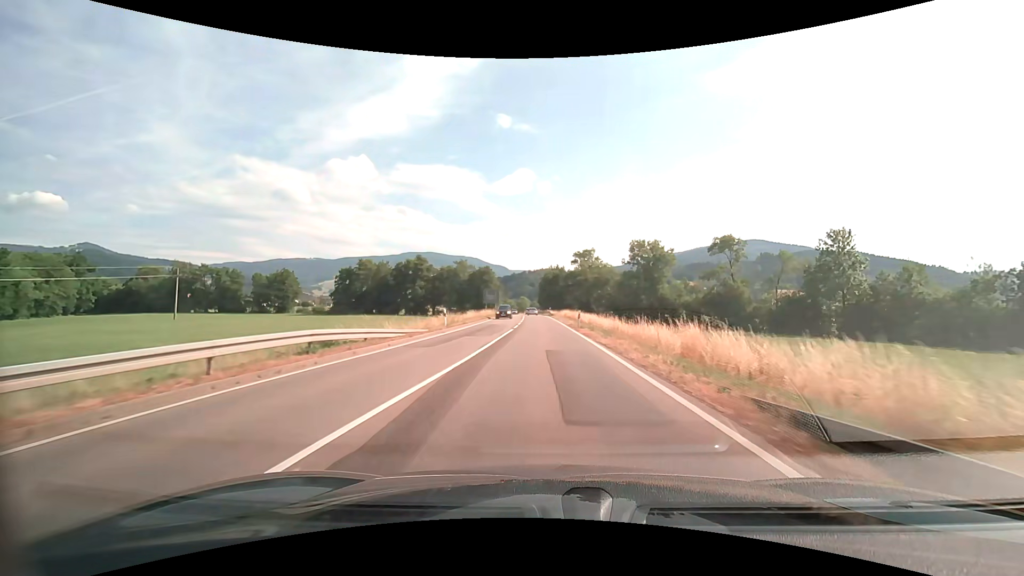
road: secondary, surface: asphalt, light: Day
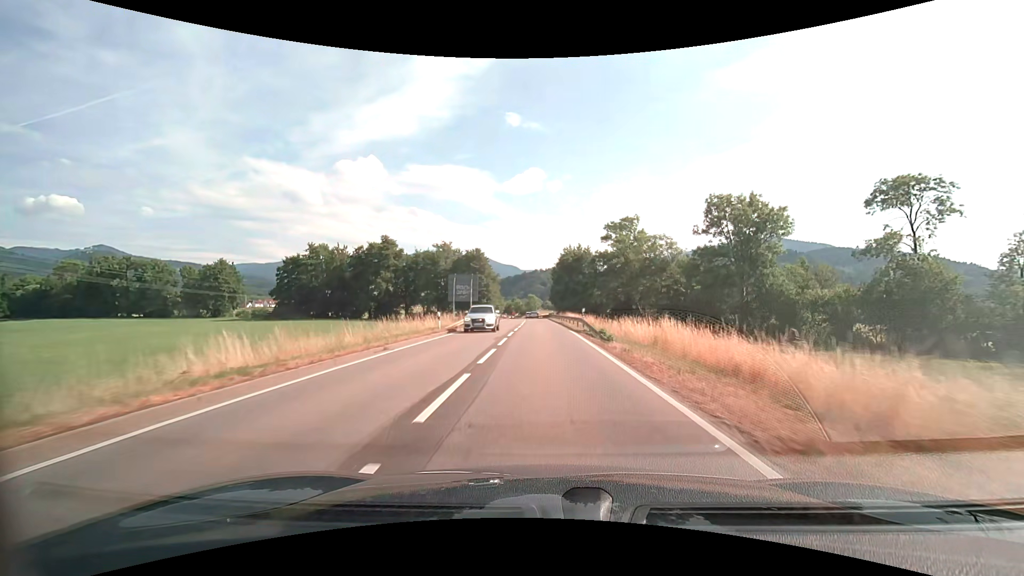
(-0.5, +49.6) m; -1°
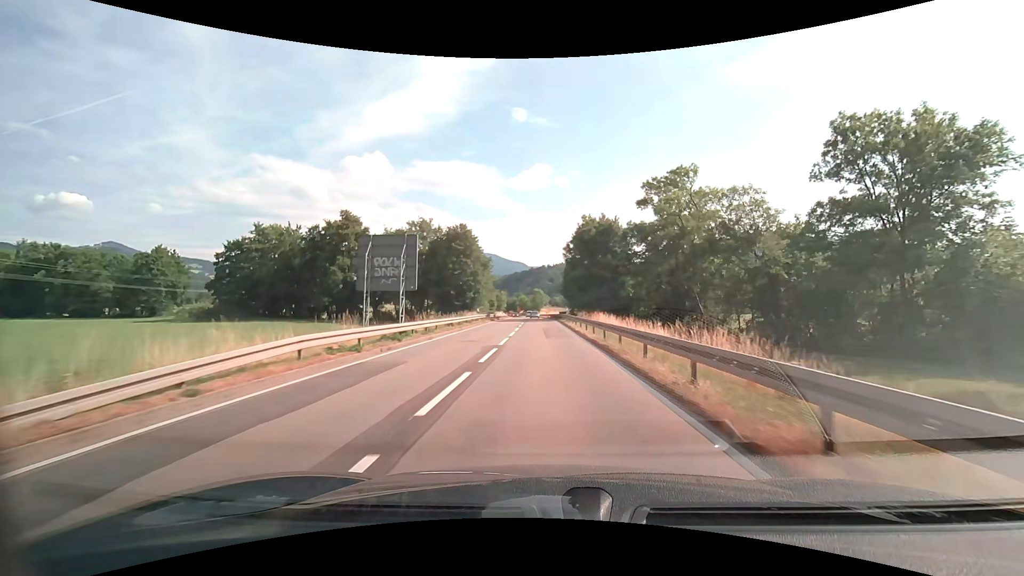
(-0.2, +29.9) m; -1°
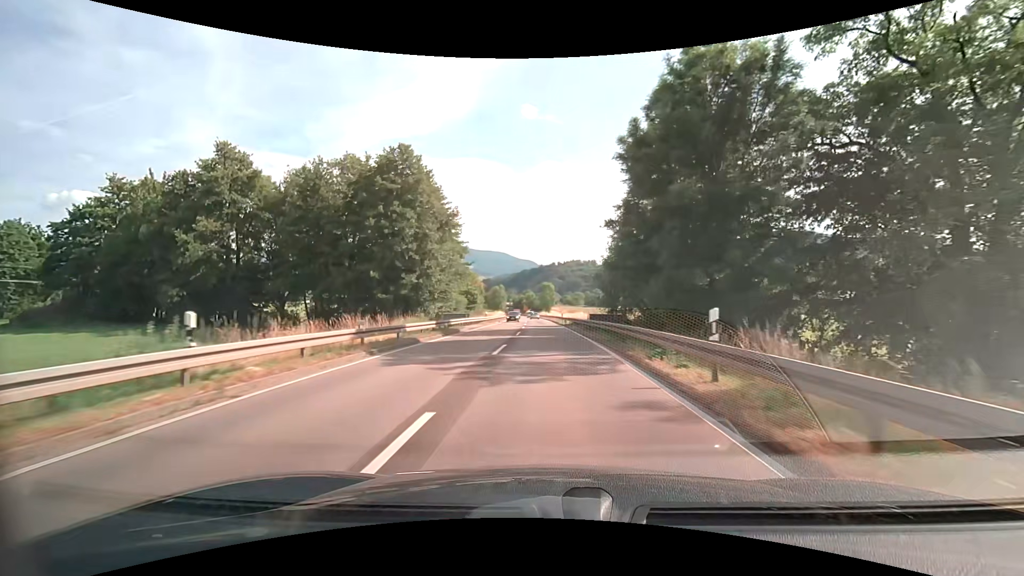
(-0.4, +40.4) m; -1°
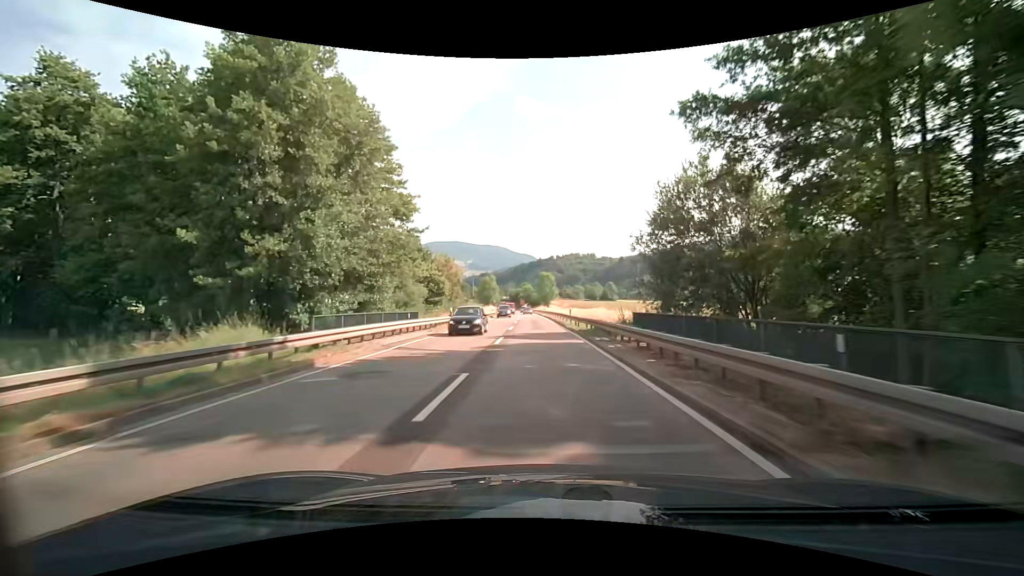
(0.0, +20.4) m; 0°
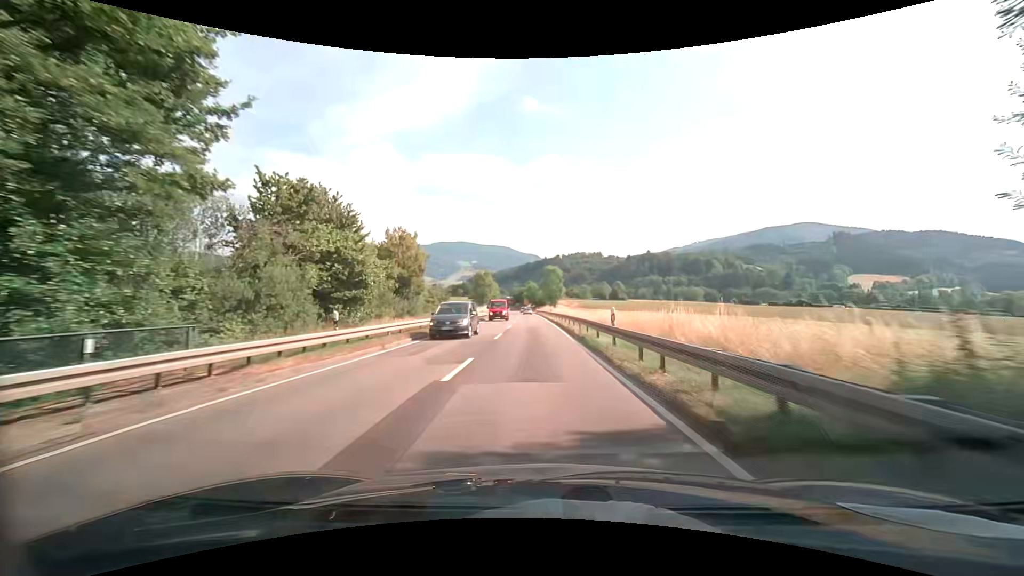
(0.0, +20.6) m; 0°
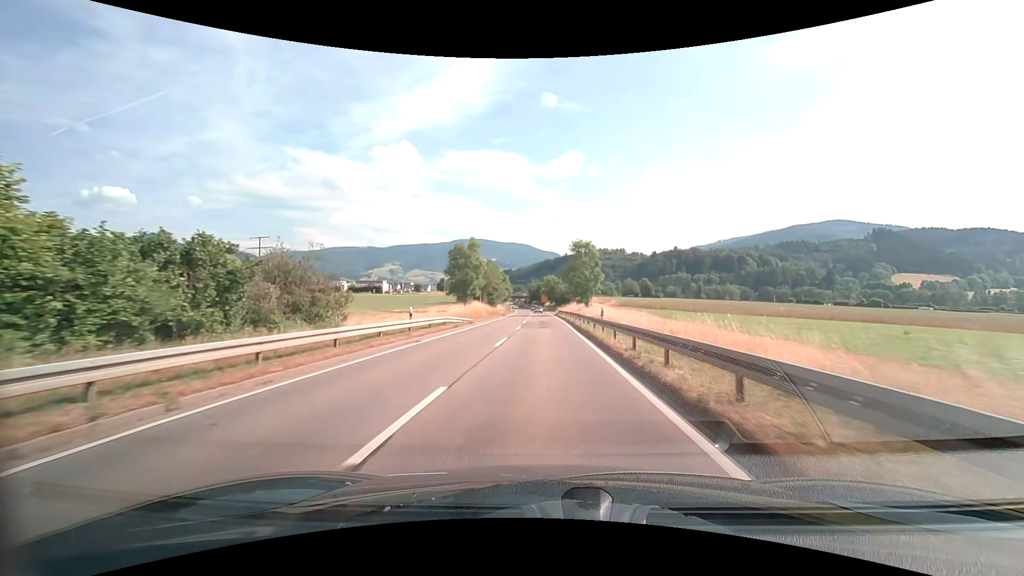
(-0.8, +40.9) m; -2°
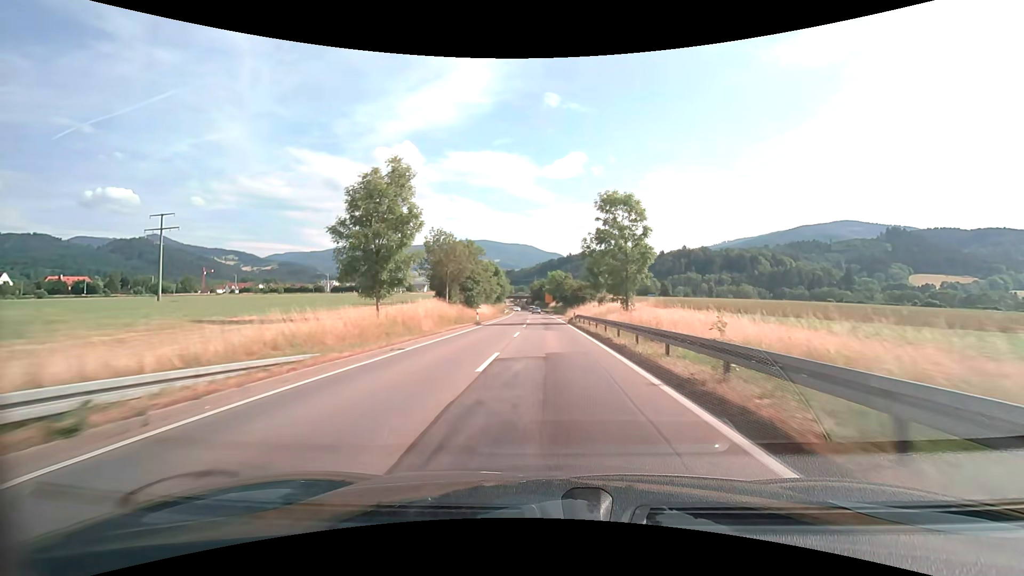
(-0.2, +30.5) m; -1°
(0, +10) (0, +20) (0, +30) (0, +40) (0, +50) (0, +60) (-1, +70) (-1, +80) (-1, +90) (-1, +100) m
